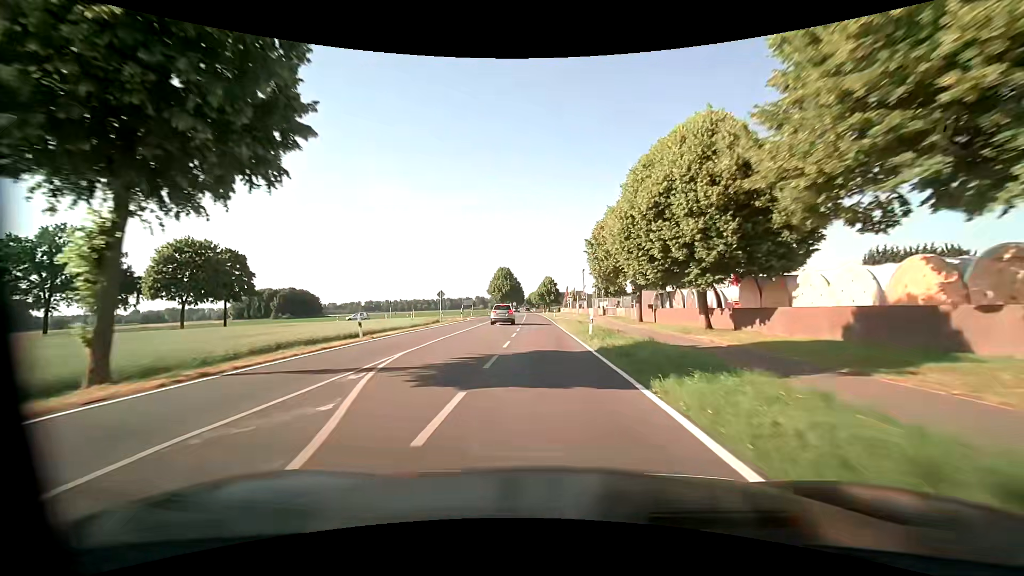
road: tertiary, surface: asphalt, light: Day
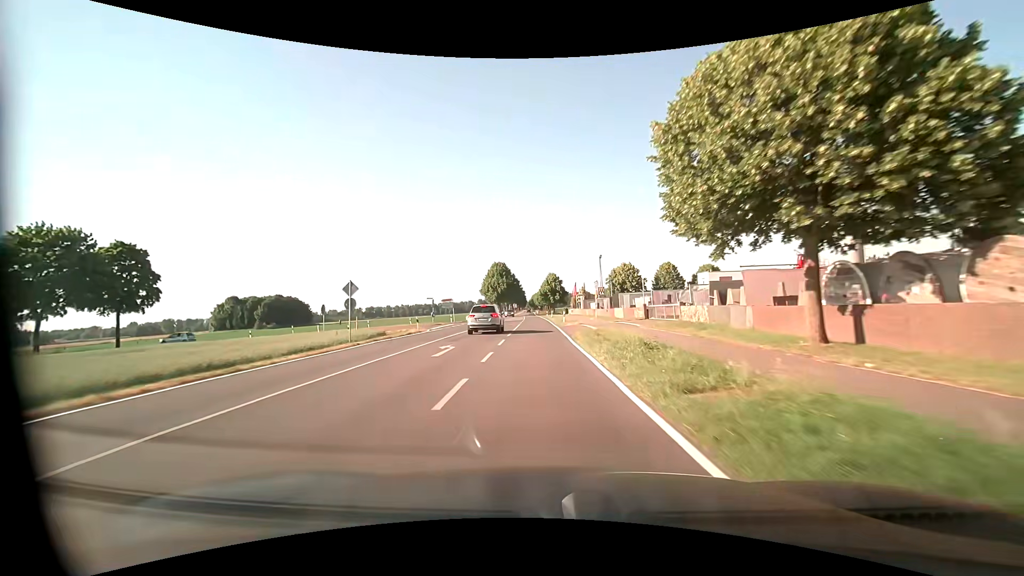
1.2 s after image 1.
(-0.2, +22.3) m; -1°
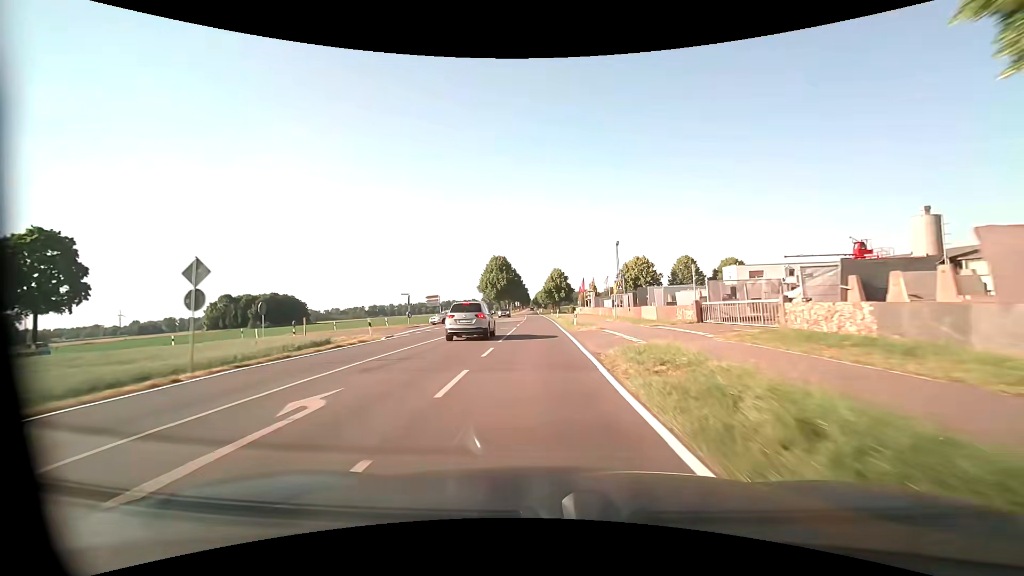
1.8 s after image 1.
(-0.1, +11.2) m; -1°
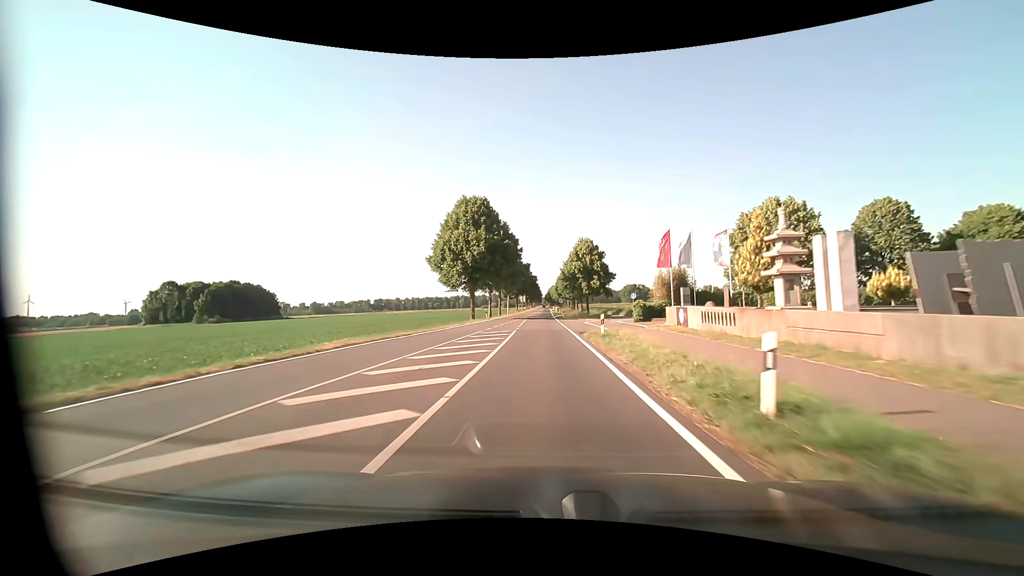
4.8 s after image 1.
(-0.8, +56.0) m; -1°
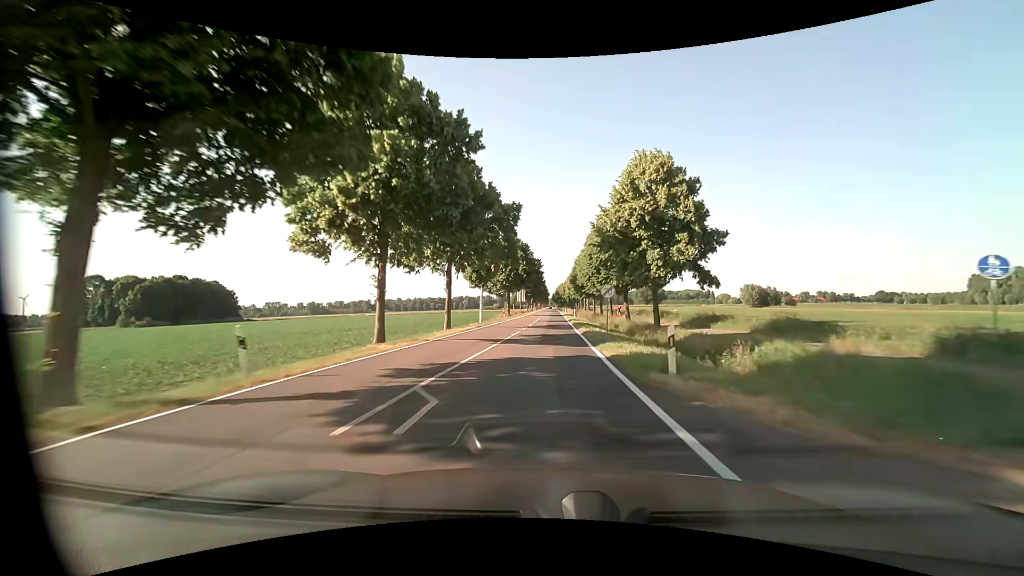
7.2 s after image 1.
(-0.4, +45.3) m; -1°
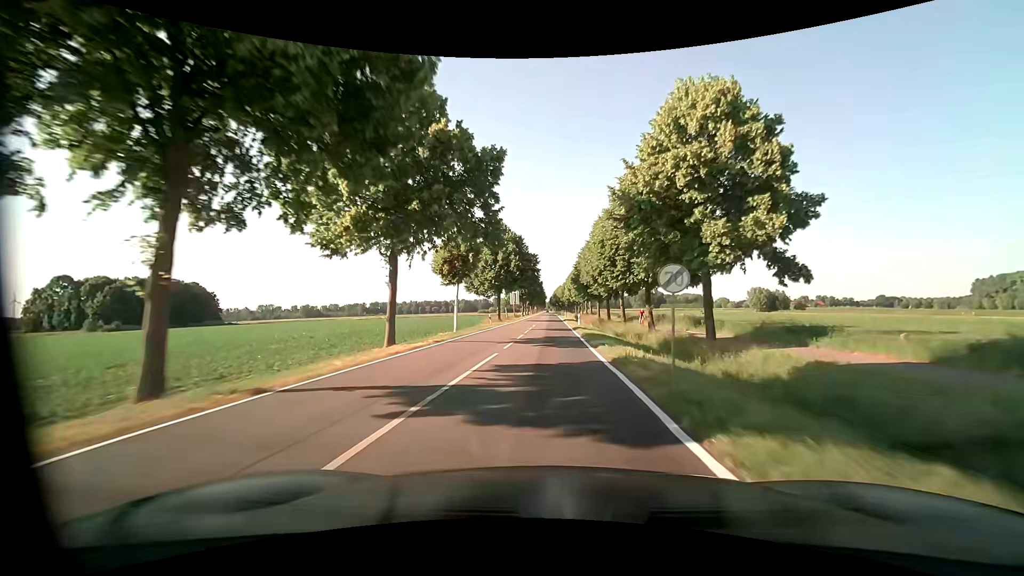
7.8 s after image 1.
(+0.1, +11.6) m; 0°
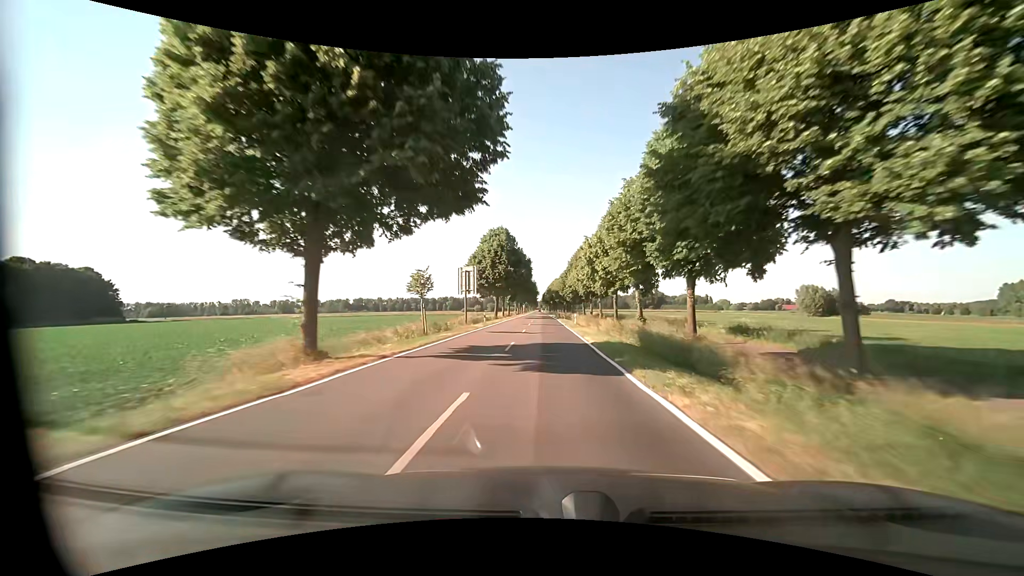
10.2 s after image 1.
(+0.3, +50.1) m; +1°
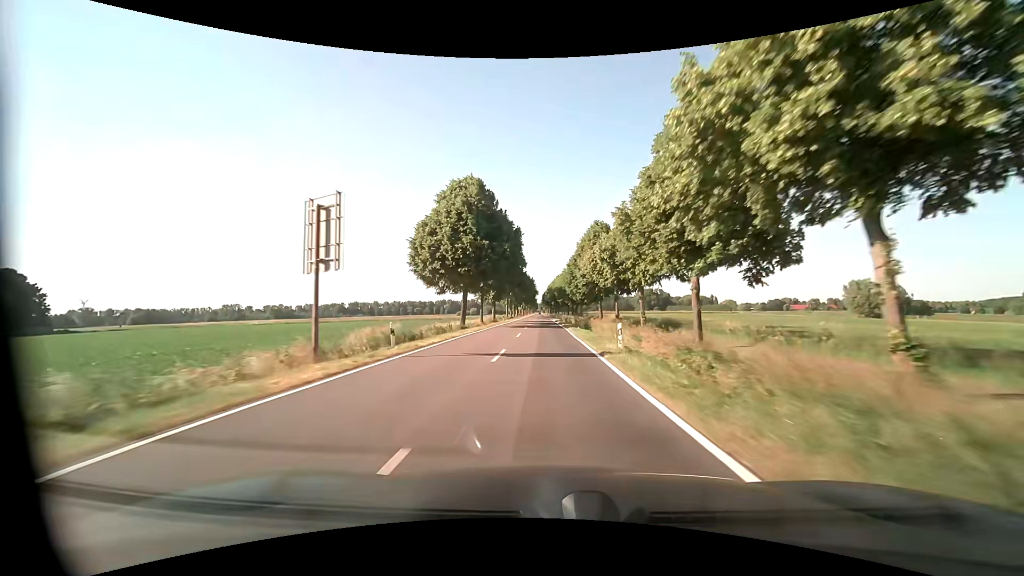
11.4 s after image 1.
(0.0, +27.3) m; 0°
(0, +10) (0, +20) (0, +30) (0, +40) (0, +50) (0, +60) (0, +70) (0, +80) (0, +90) (0, +100) m
